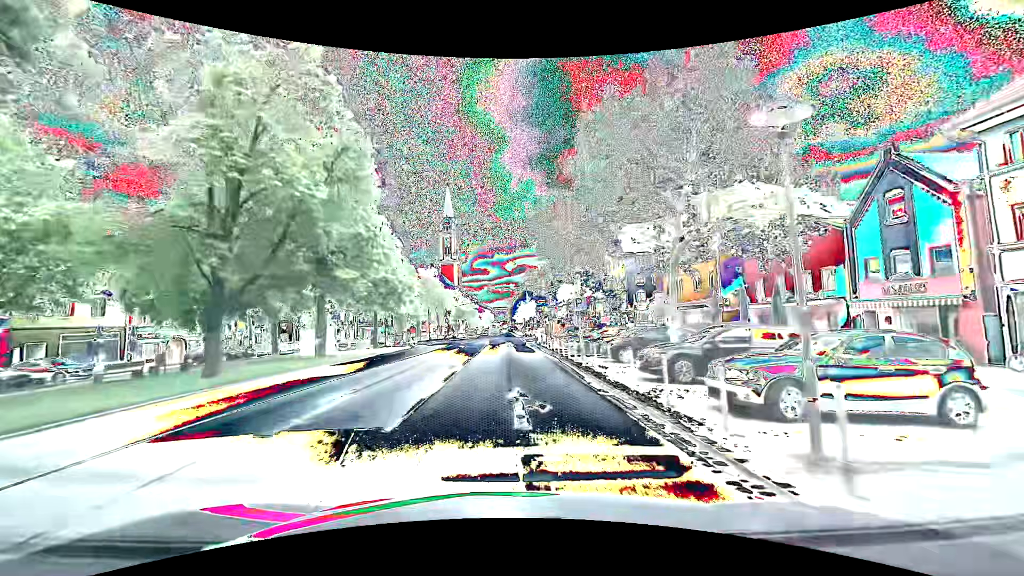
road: primary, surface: asphalt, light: Day
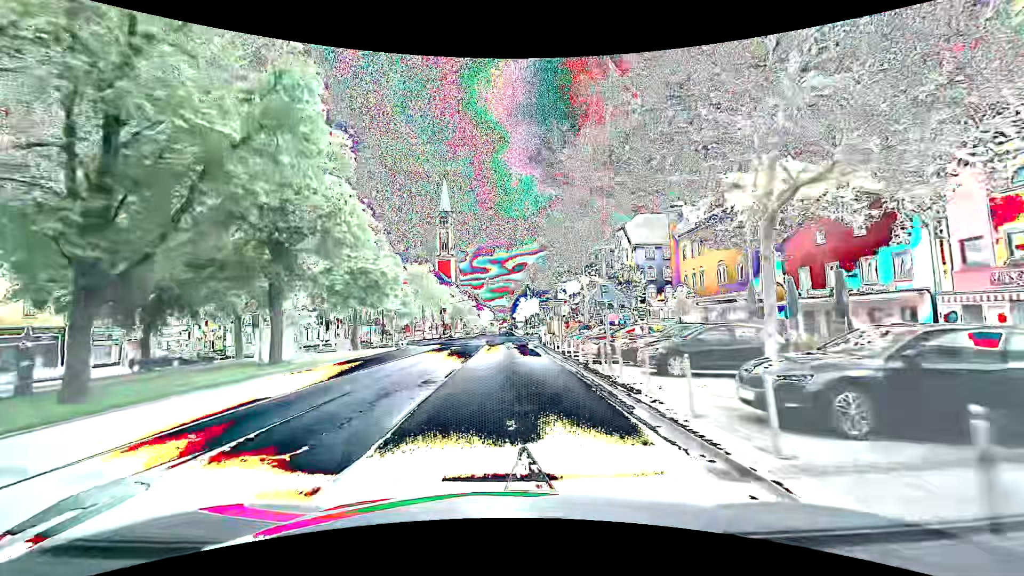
(0.0, +5.9) m; -1°
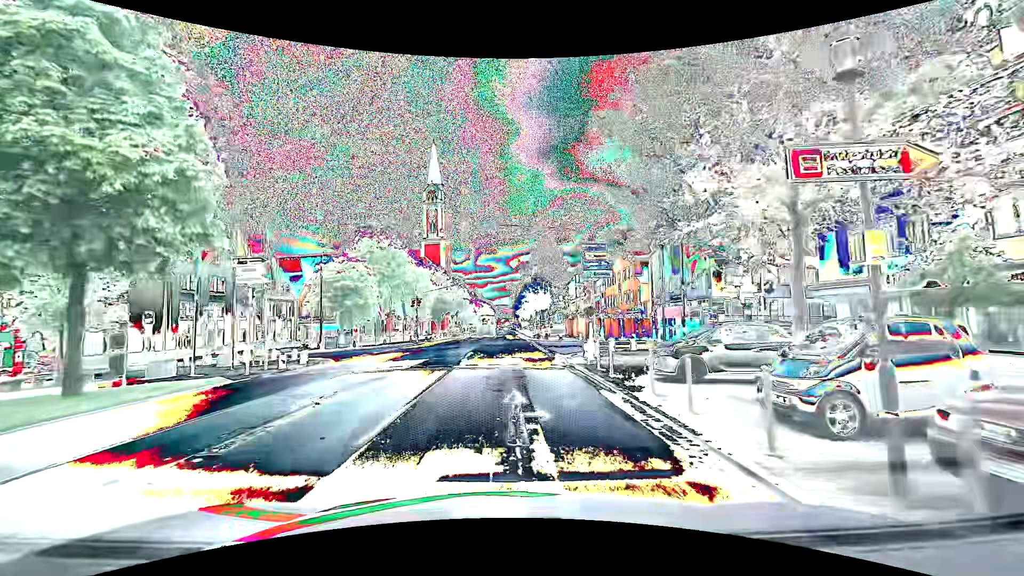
(+0.2, +24.9) m; 0°
